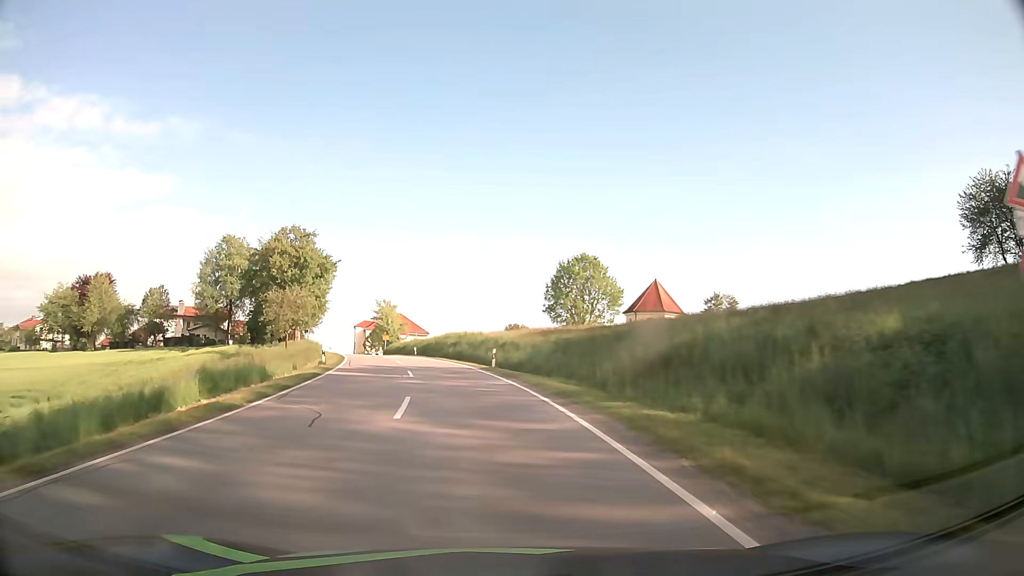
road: secondary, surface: asphalt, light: Day
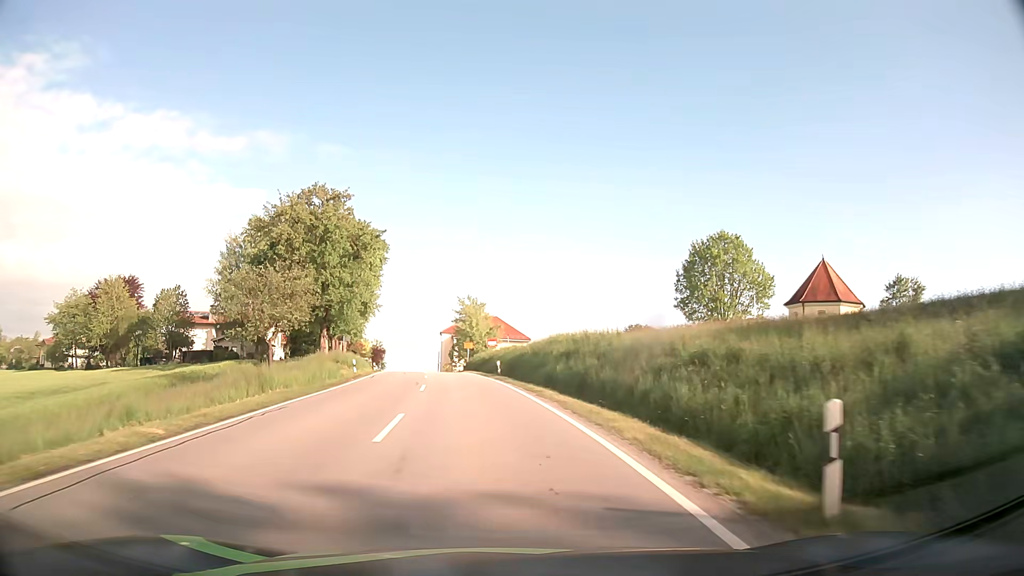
(-2.3, +26.0) m; -9°
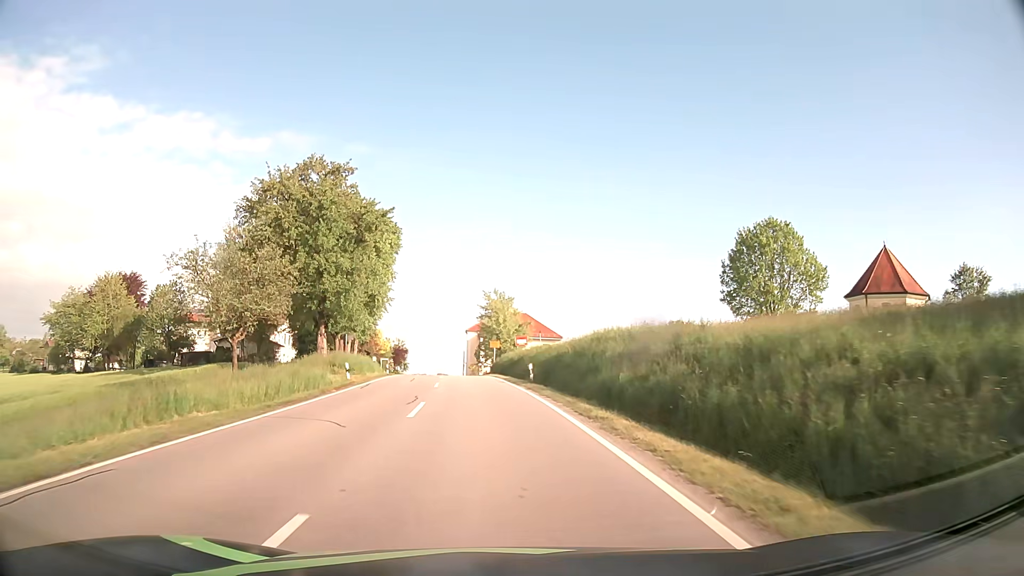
(-0.2, +8.3) m; -3°
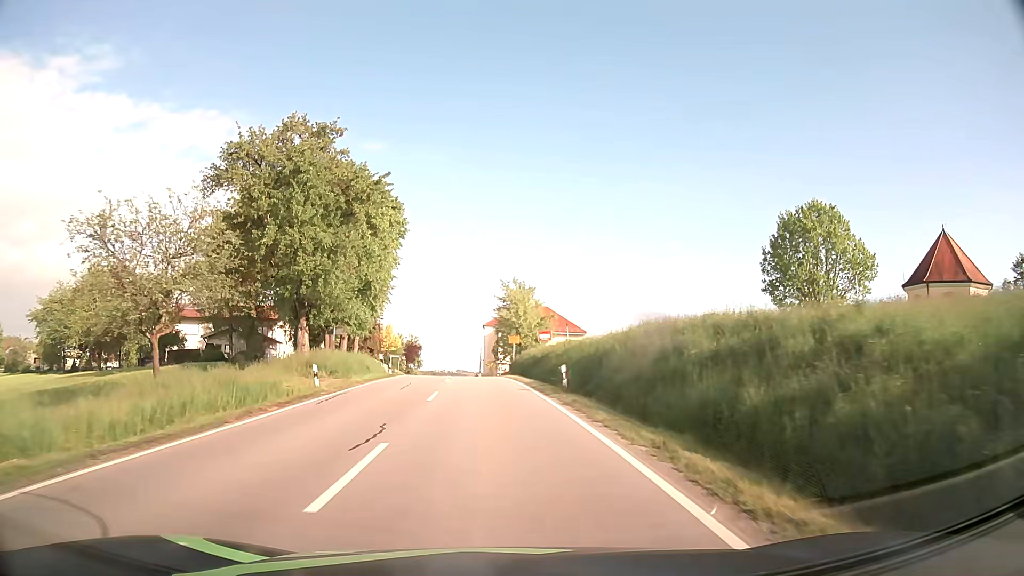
(-0.1, +7.8) m; -1°
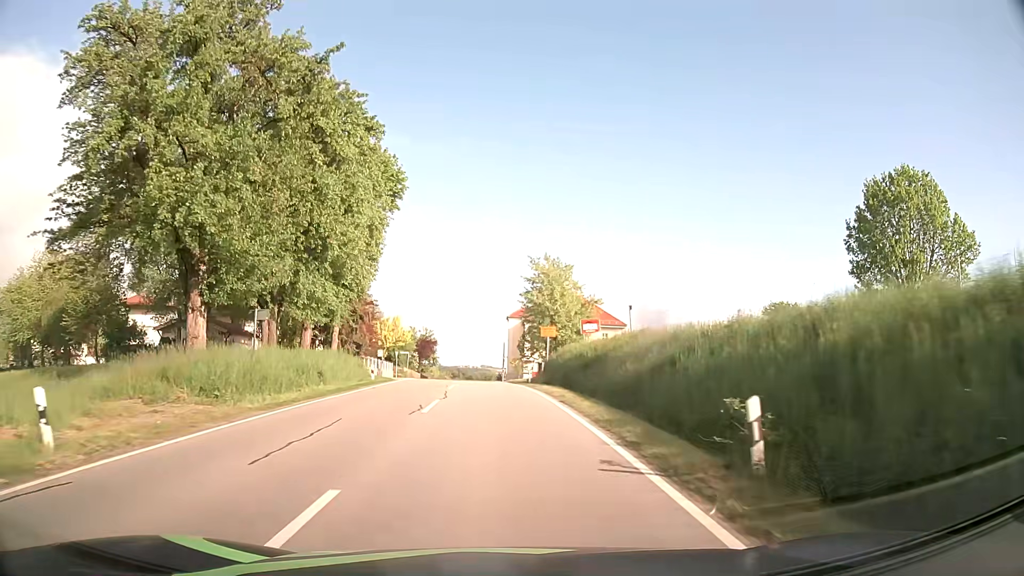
(-0.4, +15.2) m; -2°
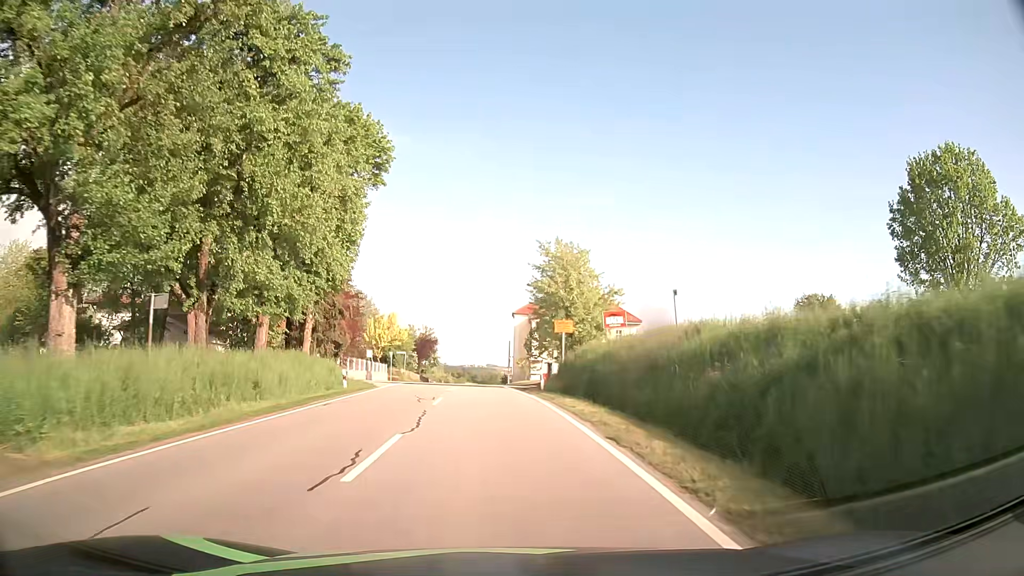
(0.0, +7.4) m; 0°
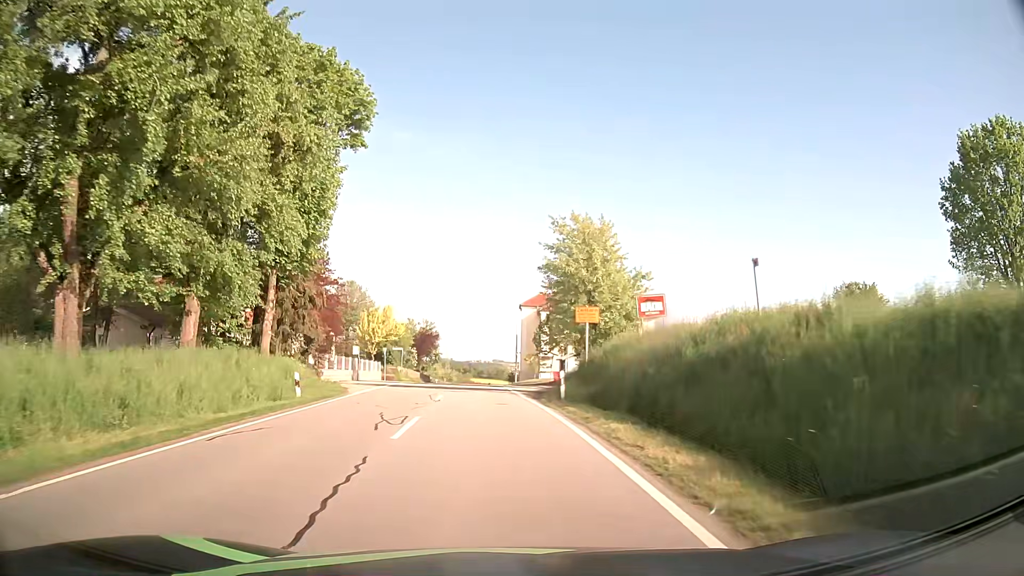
(0.0, +7.4) m; -1°
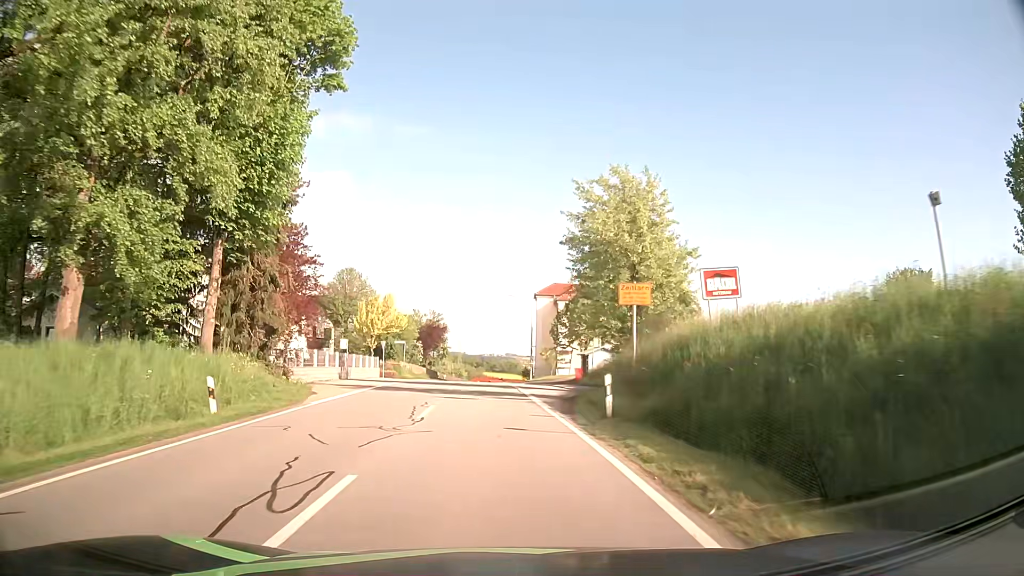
(0.0, +7.4) m; -1°
